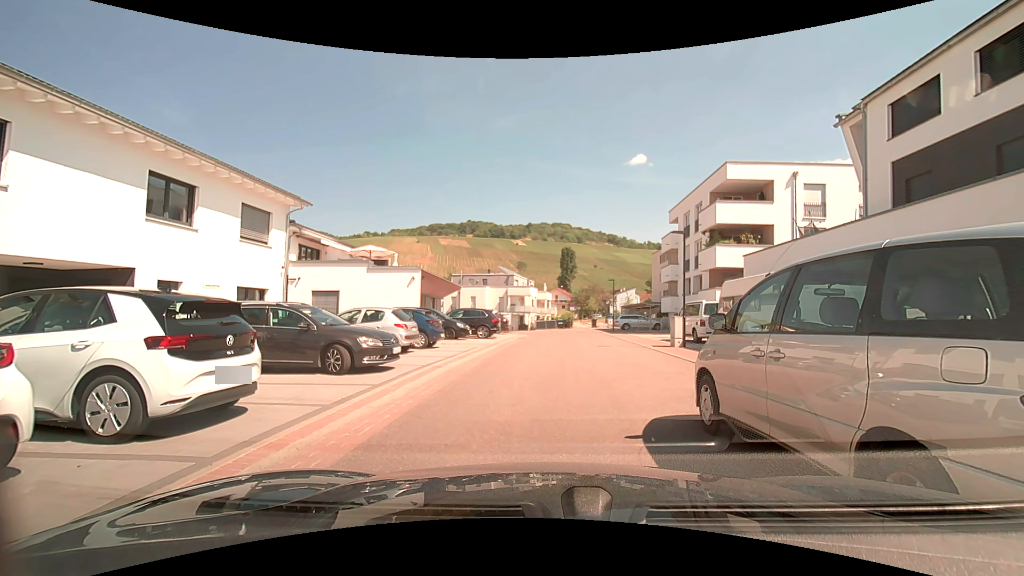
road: residential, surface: asphalt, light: Day
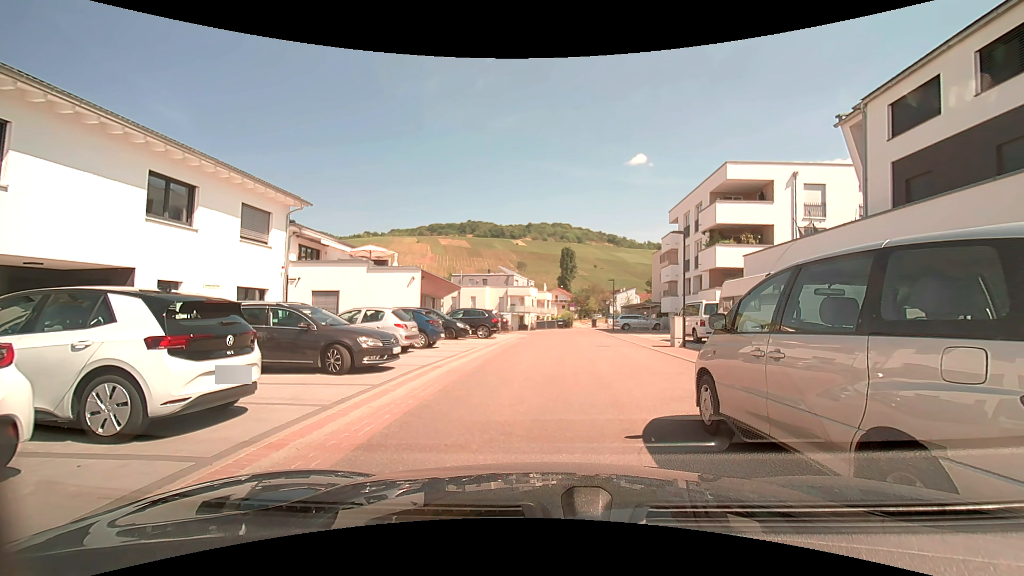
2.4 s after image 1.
(0.0, 0.0) m; 0°
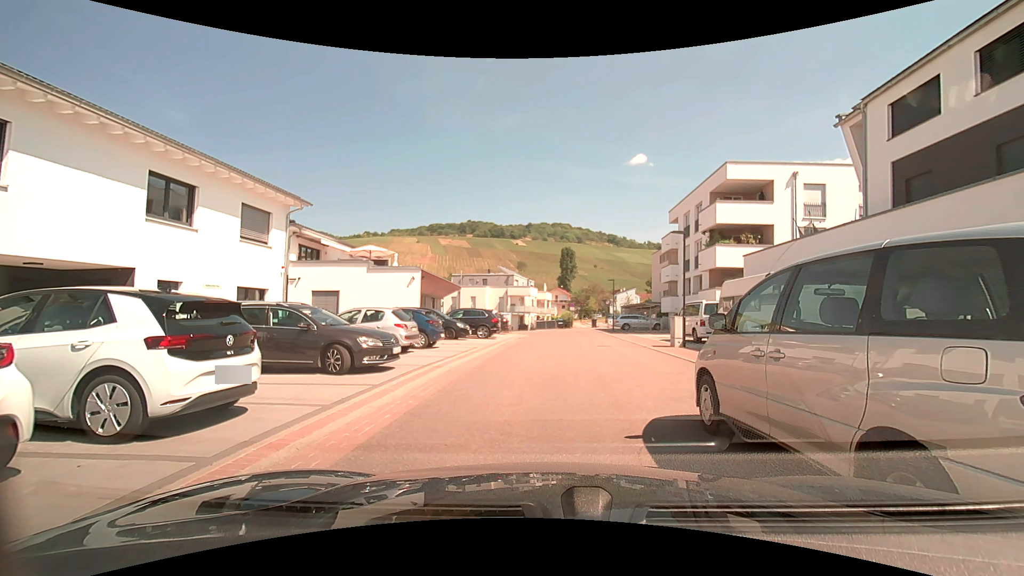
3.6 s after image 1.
(0.0, 0.0) m; 0°
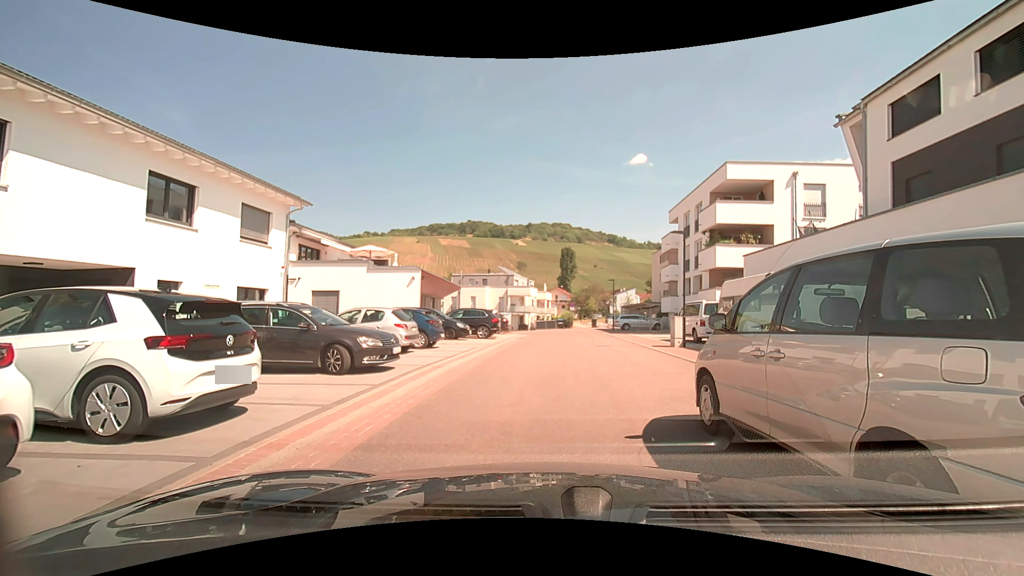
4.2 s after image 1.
(0.0, 0.0) m; 0°
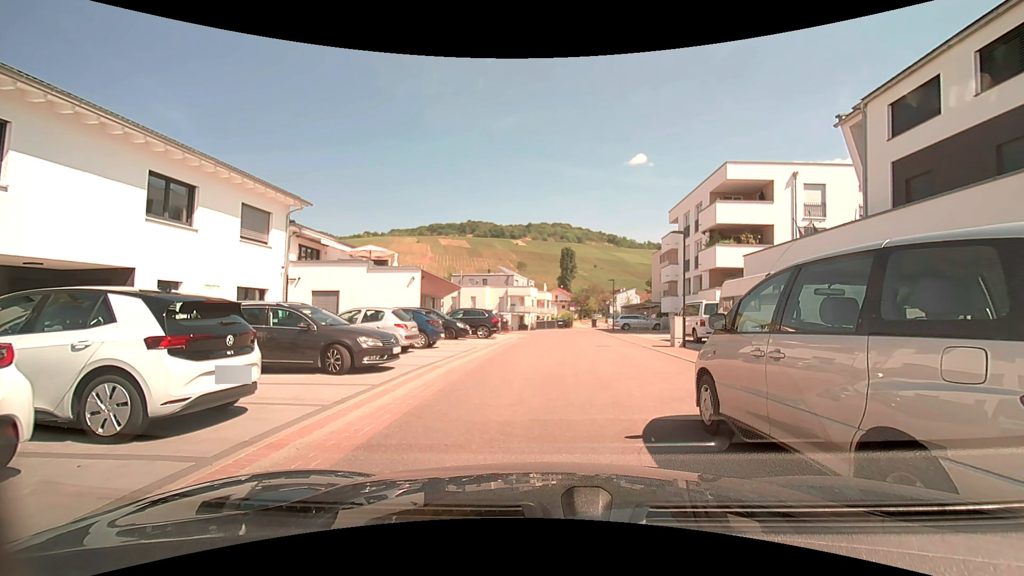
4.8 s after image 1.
(0.0, 0.0) m; 0°
